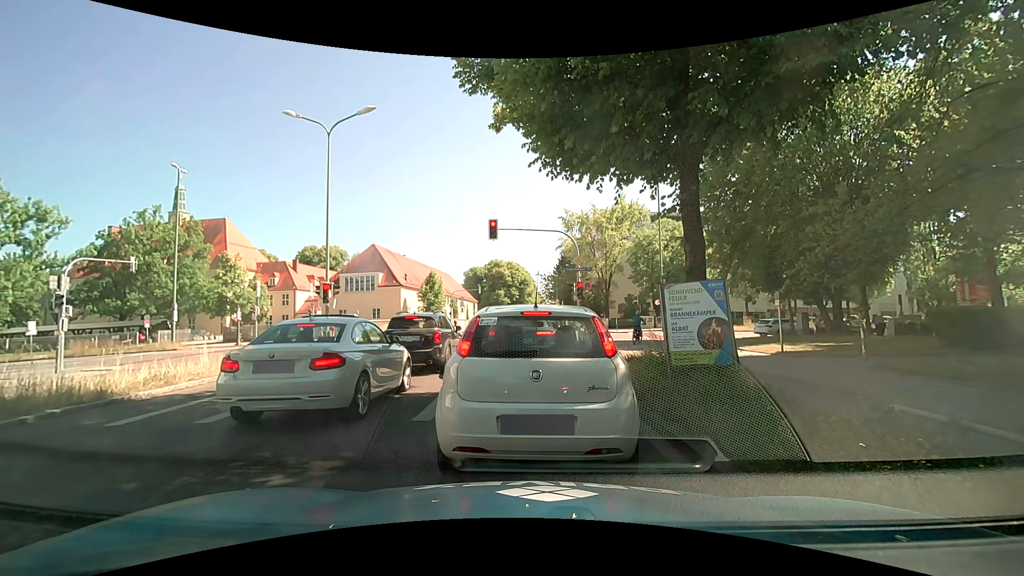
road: secondary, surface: asphalt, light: Day
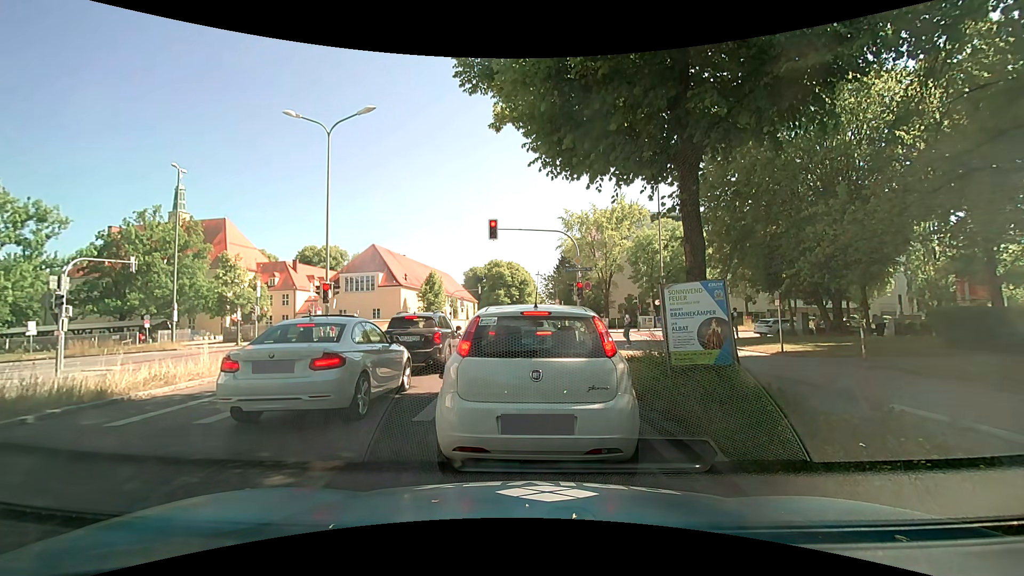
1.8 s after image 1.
(0.0, 0.0) m; 0°
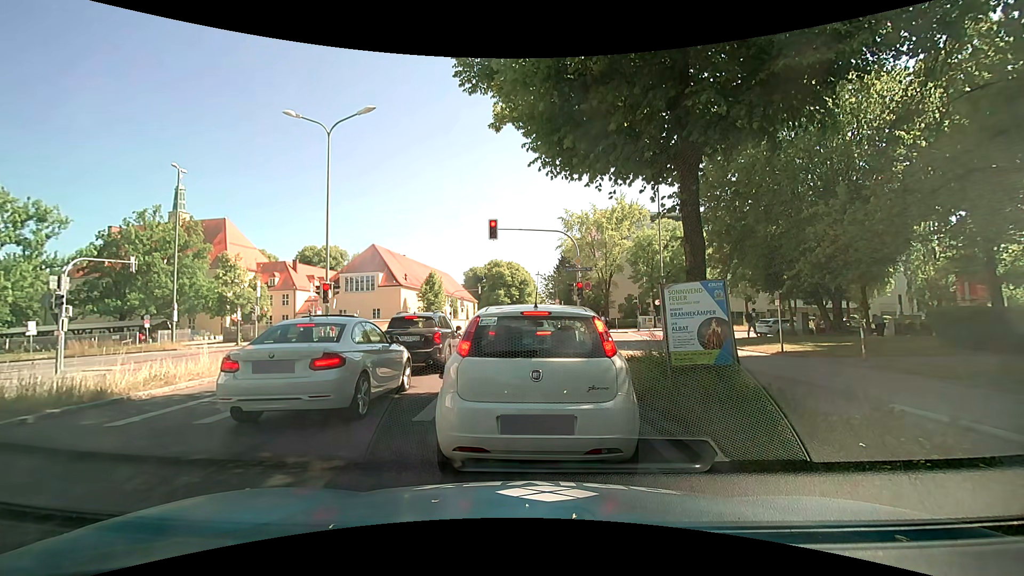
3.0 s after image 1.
(0.0, 0.0) m; 0°
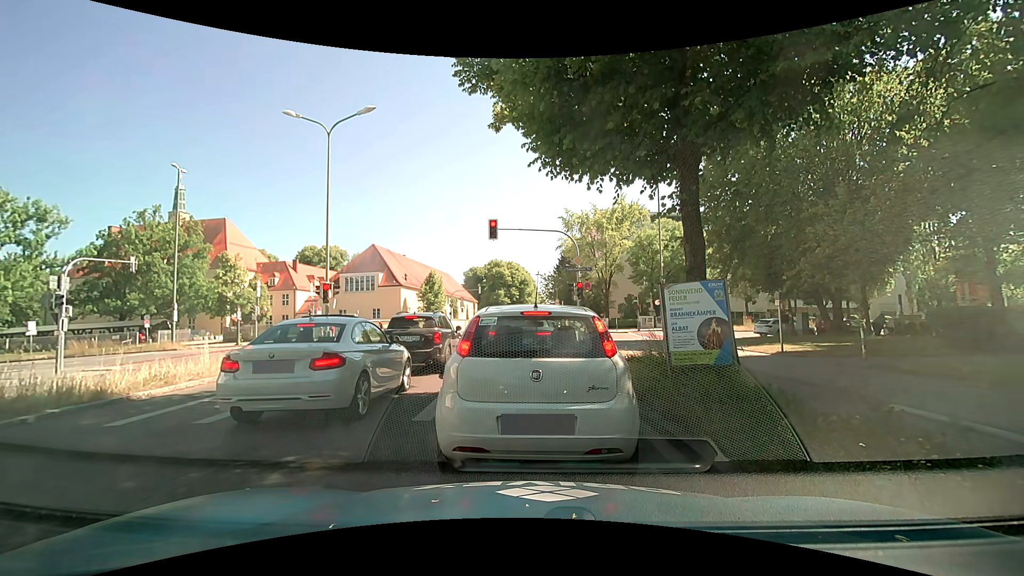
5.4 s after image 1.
(0.0, 0.0) m; 0°
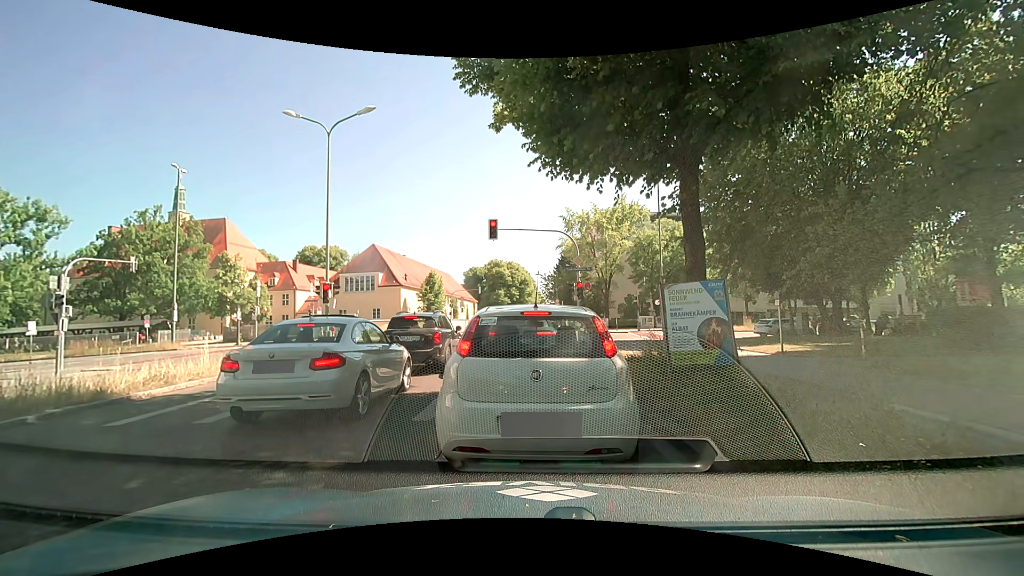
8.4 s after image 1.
(0.0, 0.0) m; 0°
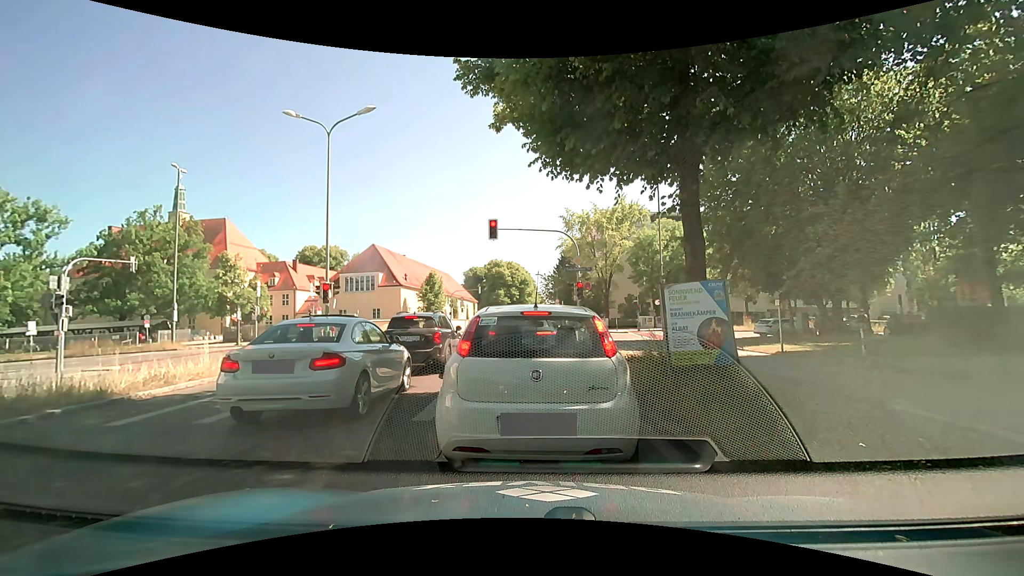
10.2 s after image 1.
(0.0, 0.0) m; 0°
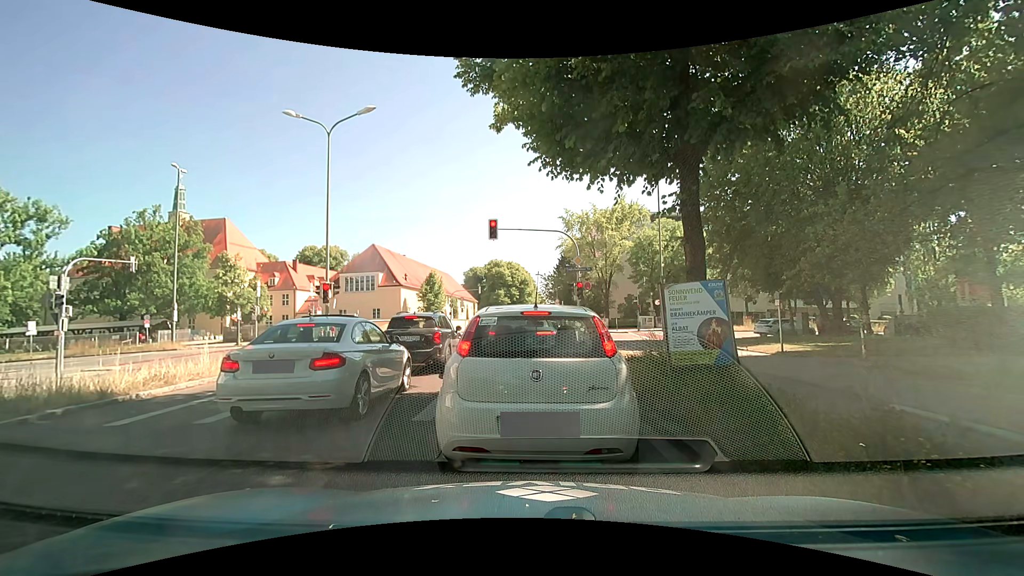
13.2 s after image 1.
(0.0, 0.0) m; 0°
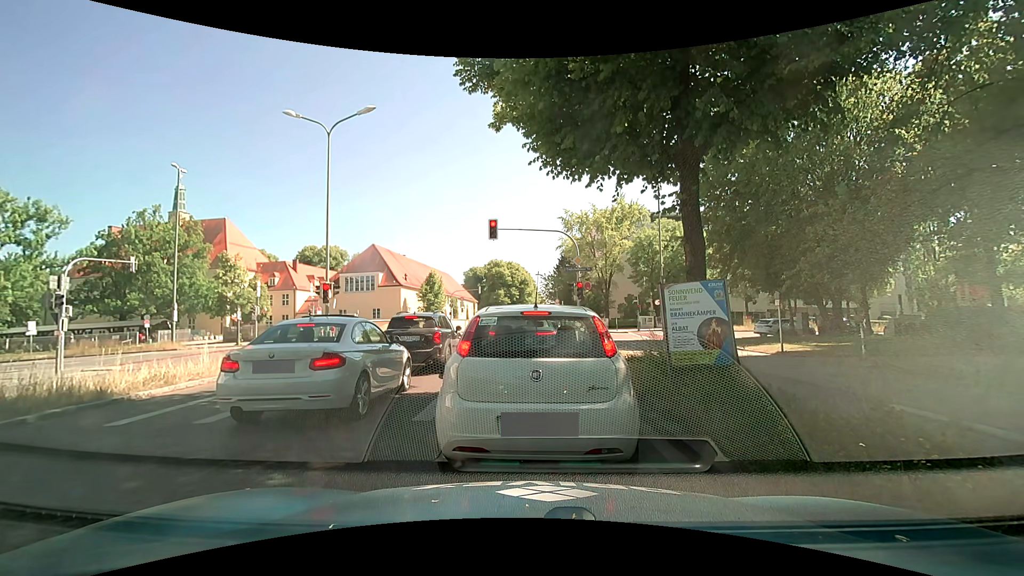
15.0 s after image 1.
(0.0, 0.0) m; 0°
